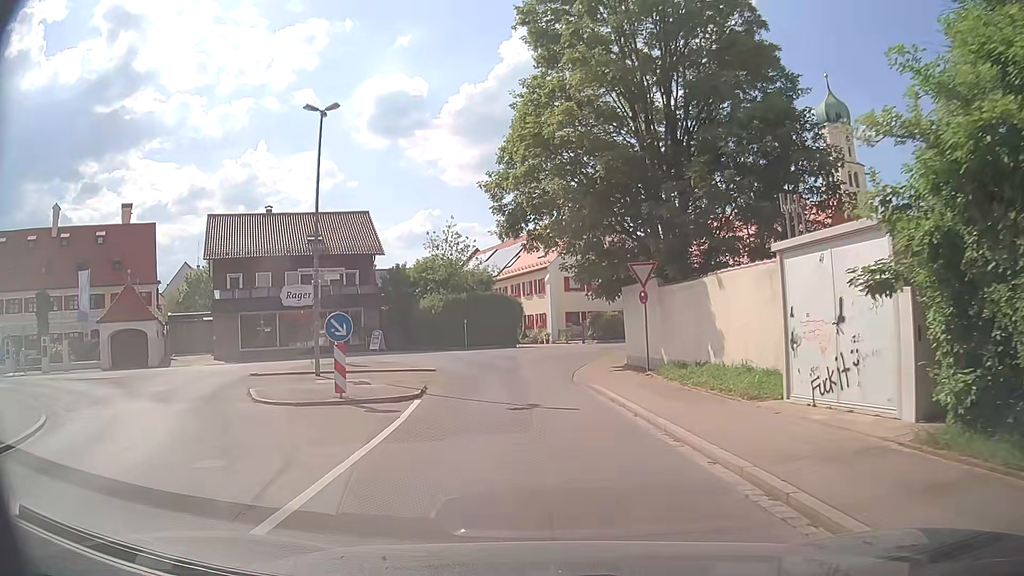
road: residential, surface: asphalt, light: Day
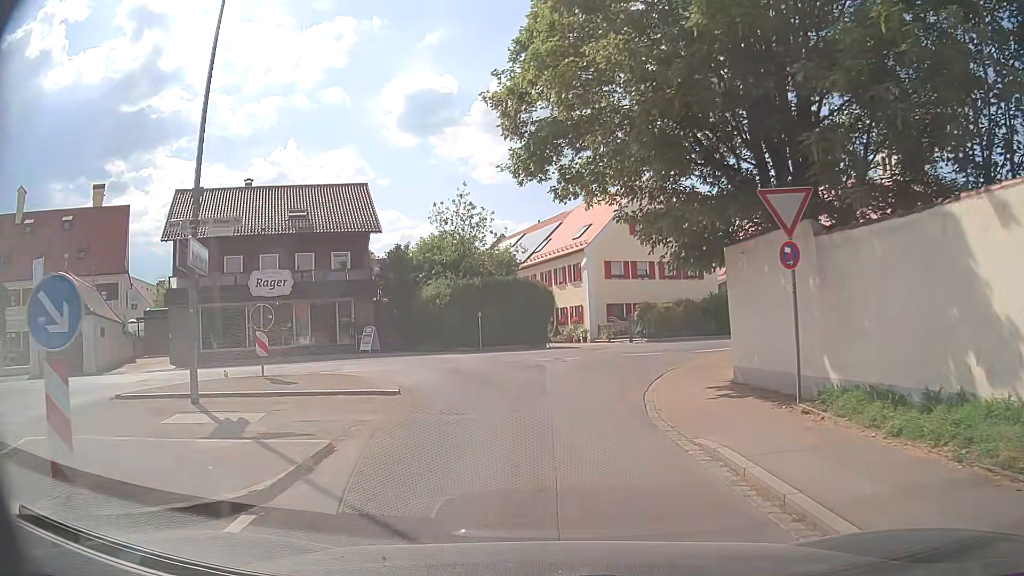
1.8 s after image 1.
(+0.1, +9.6) m; -1°
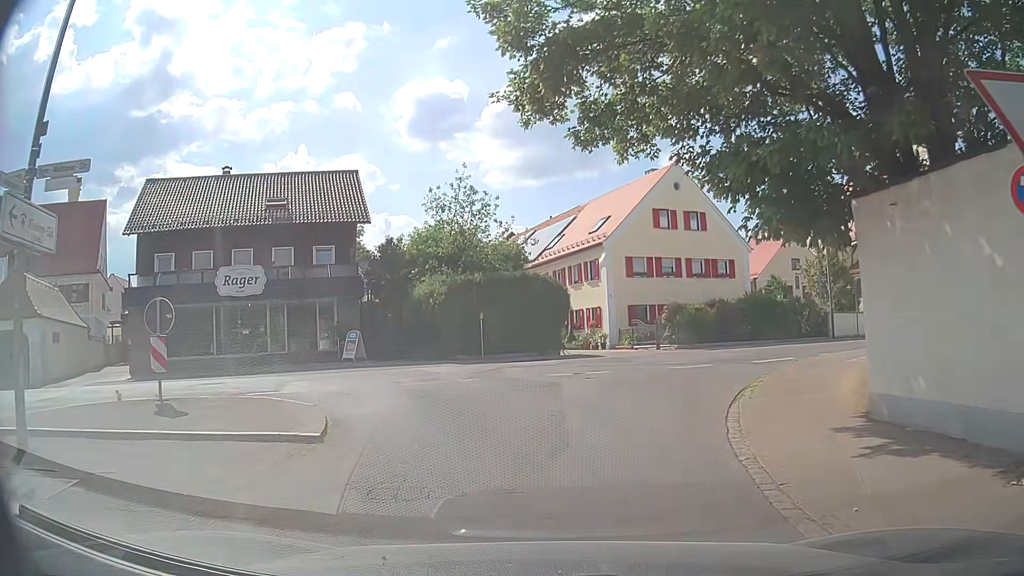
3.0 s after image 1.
(-0.1, +5.2) m; -1°
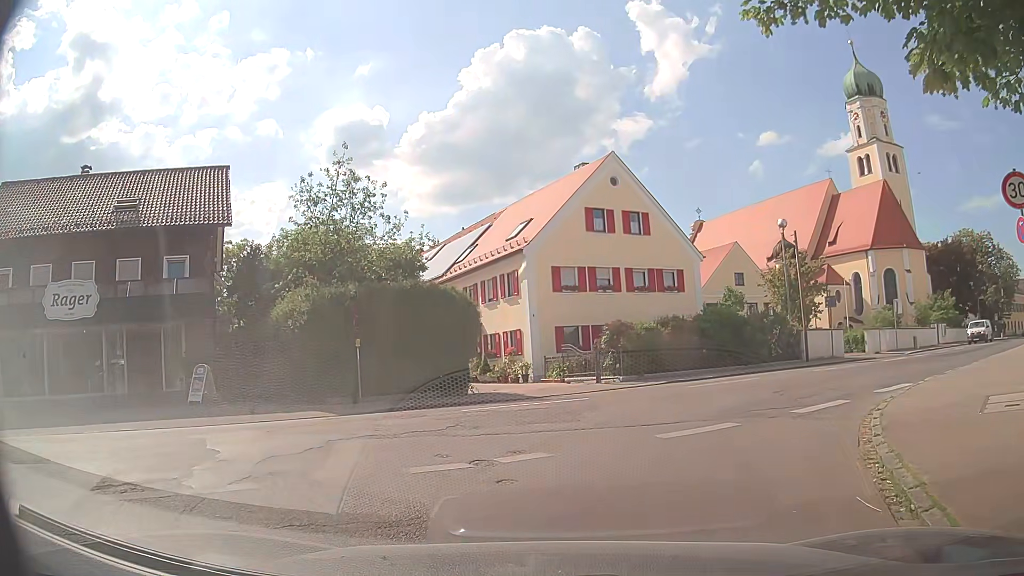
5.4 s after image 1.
(+0.3, +7.7) m; +7°
